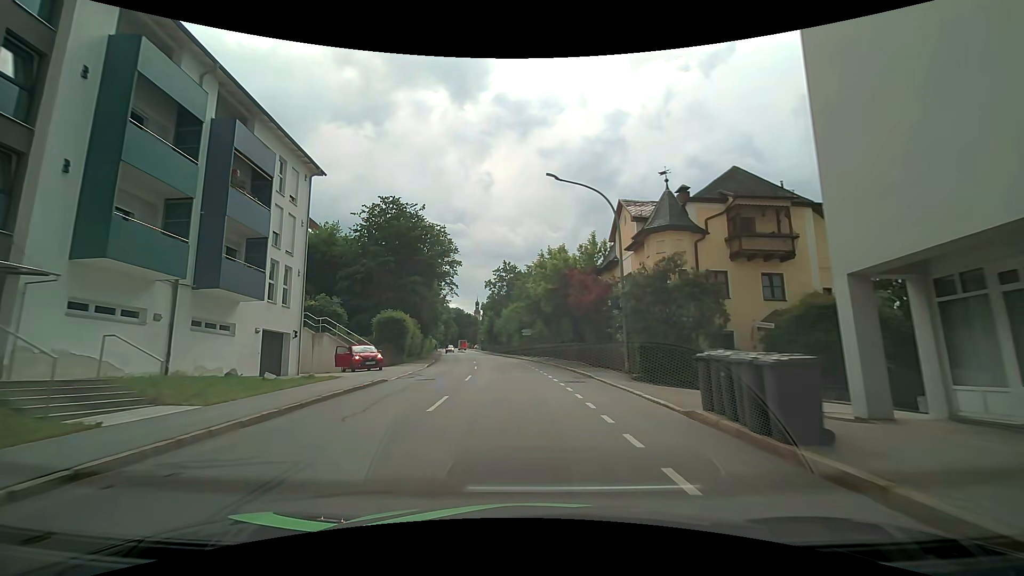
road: tertiary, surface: asphalt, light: Day
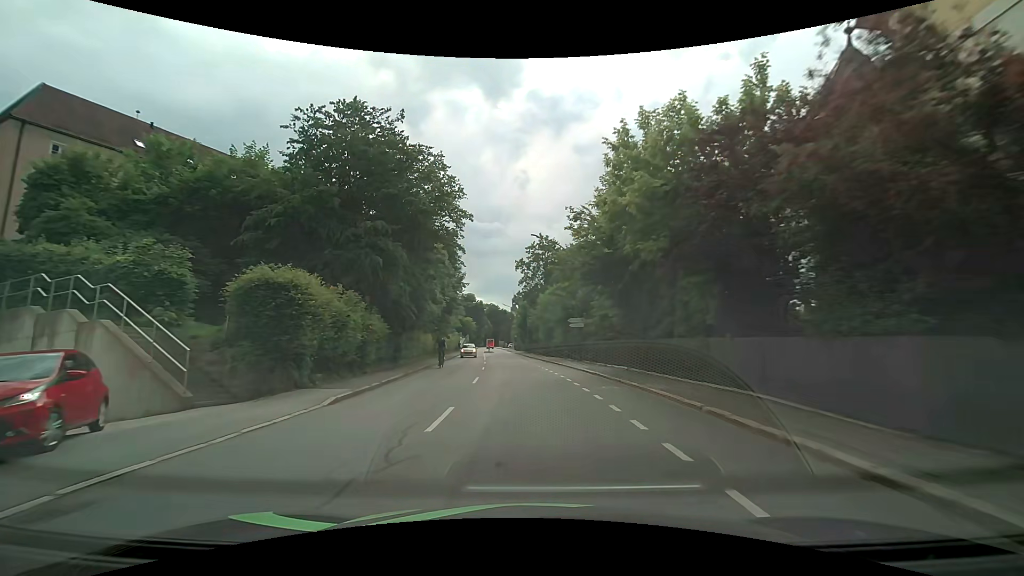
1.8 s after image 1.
(-0.8, +20.8) m; -3°
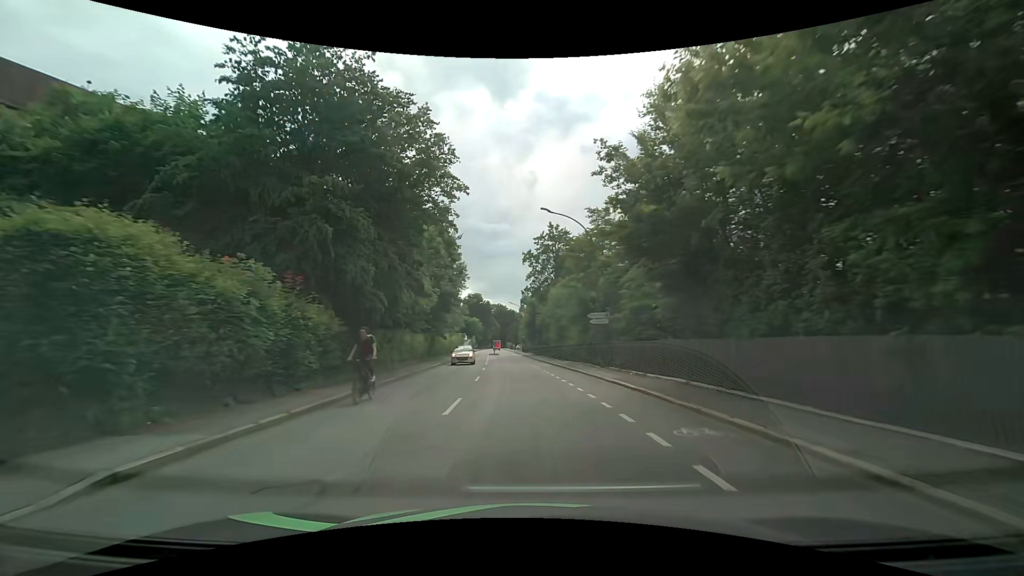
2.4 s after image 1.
(-0.1, +7.1) m; -2°
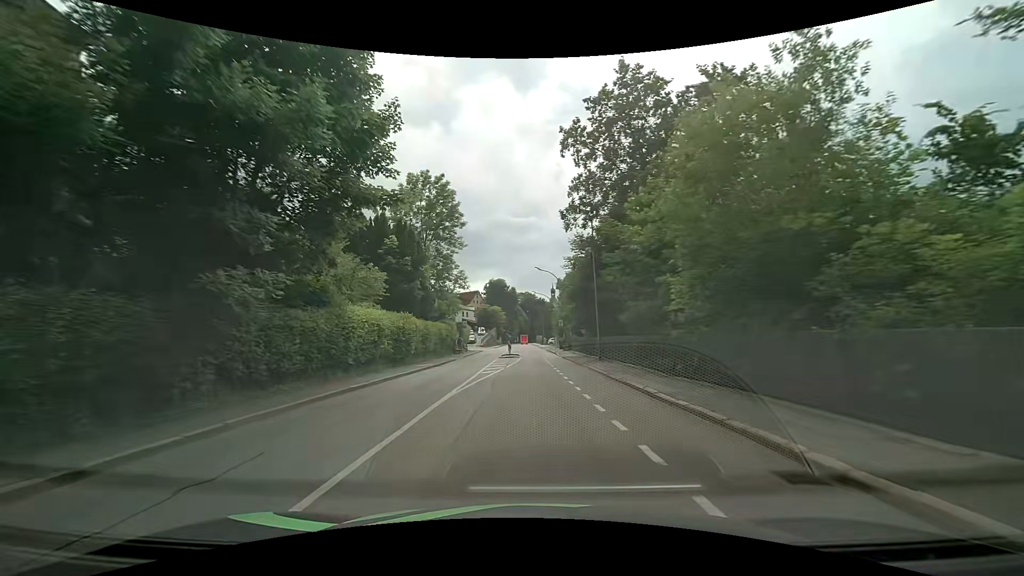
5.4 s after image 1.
(-1.4, +35.1) m; -4°
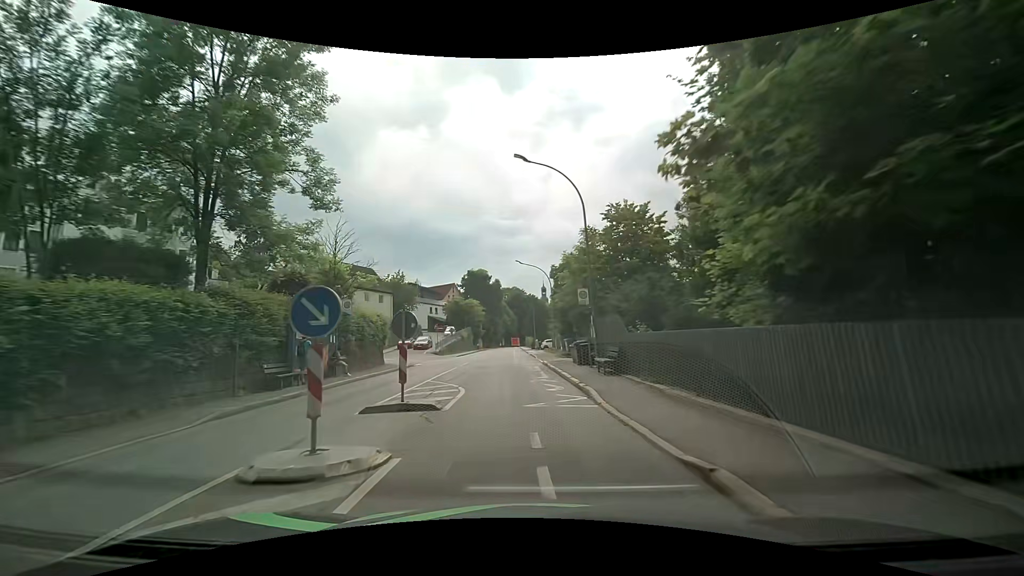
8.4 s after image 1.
(+0.7, +33.1) m; +2°
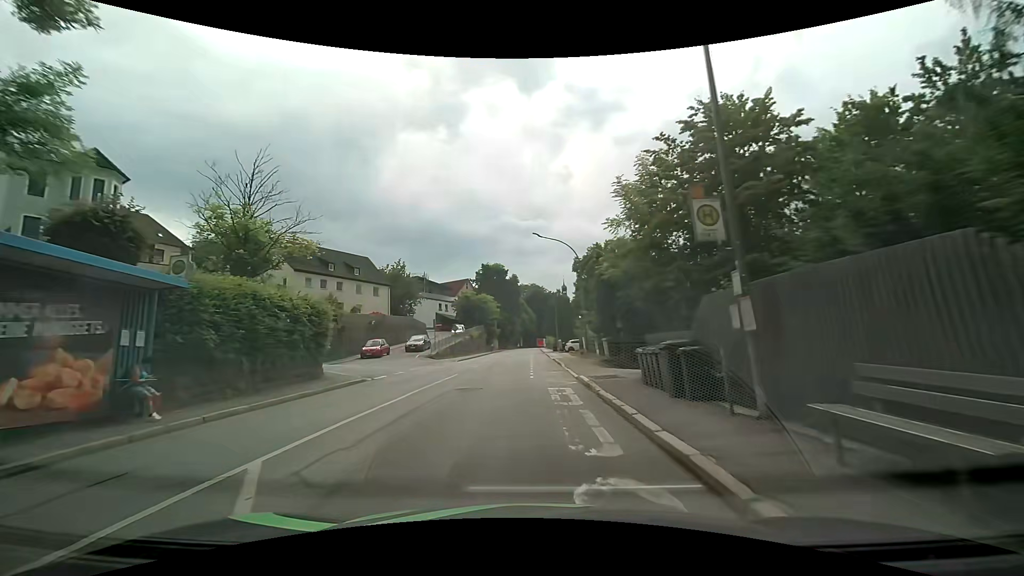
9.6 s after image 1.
(-0.2, +12.5) m; -2°
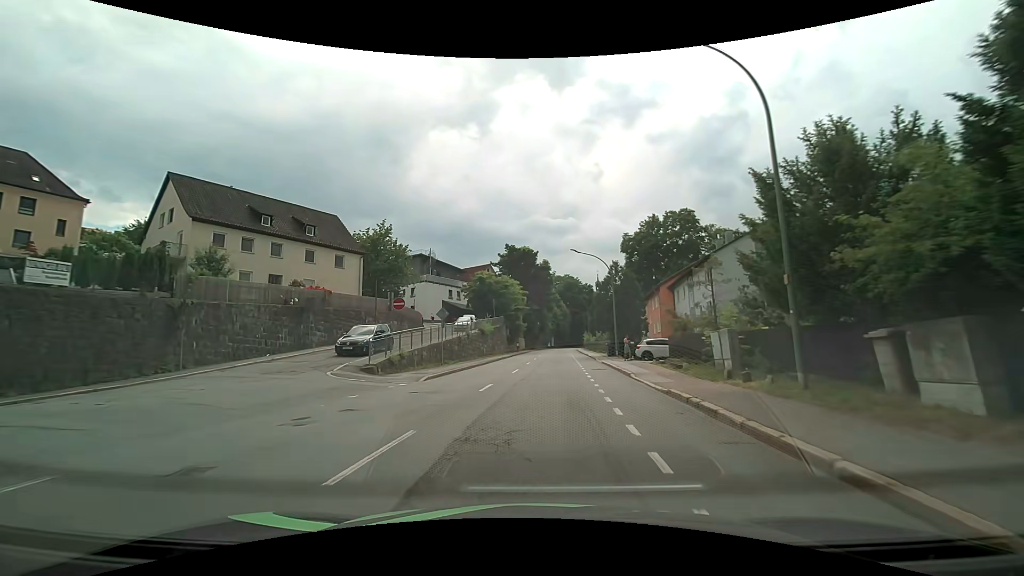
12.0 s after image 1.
(-1.1, +23.7) m; -4°
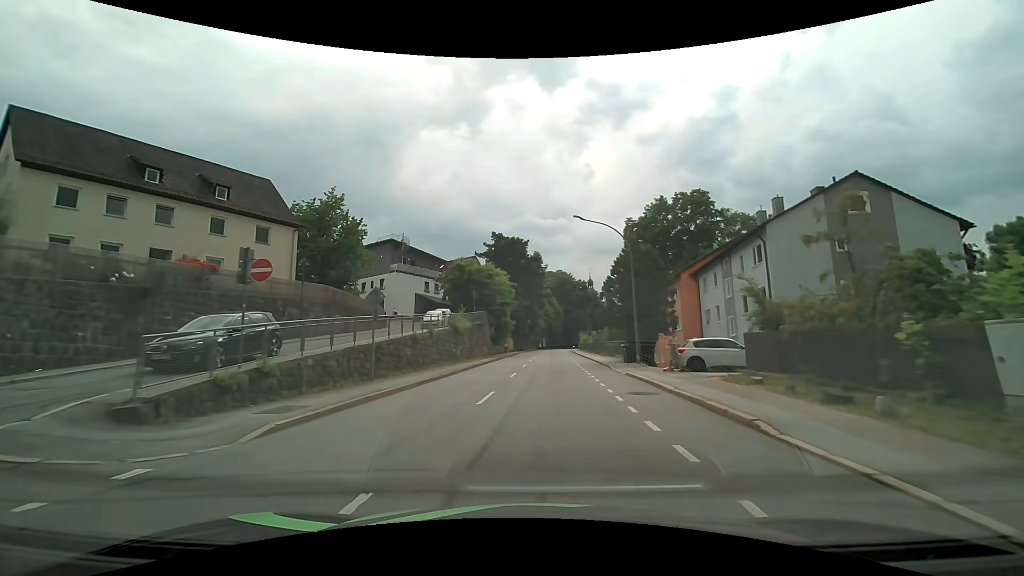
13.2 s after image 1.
(+0.1, +11.4) m; +1°
(0, +10) (+1, +20) (+1, +30) (+2, +40) (+2, +50) (+2, +60) (+3, +70) (+3, +80) (+4, +90) (+5, +100) m
